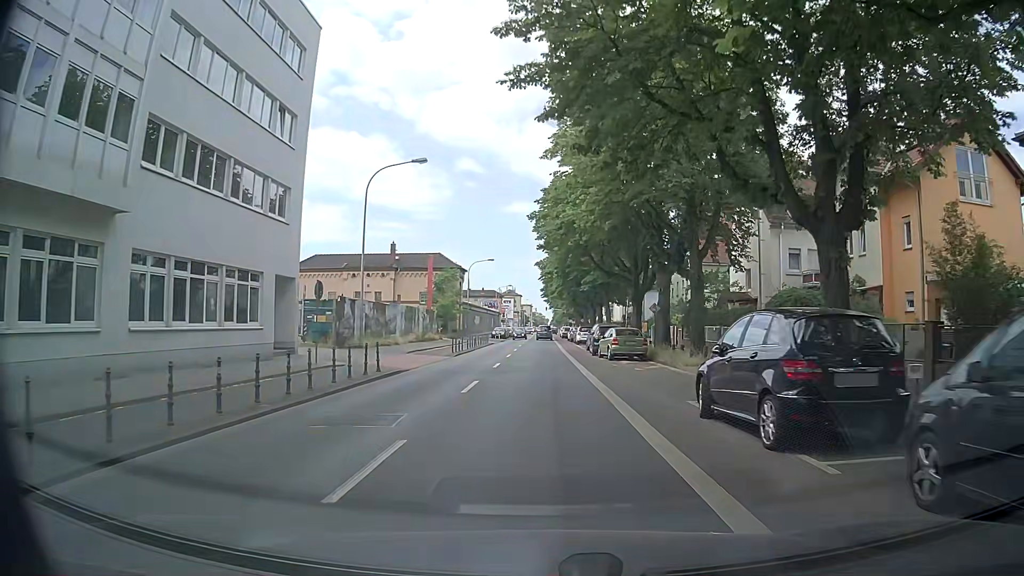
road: secondary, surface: asphalt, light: Day
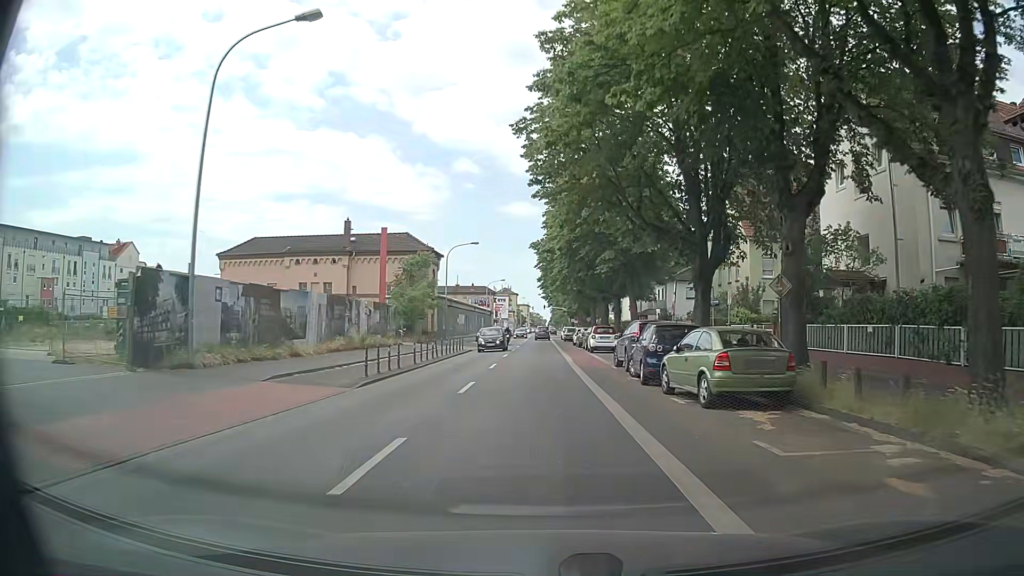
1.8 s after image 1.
(-0.3, +17.7) m; 0°
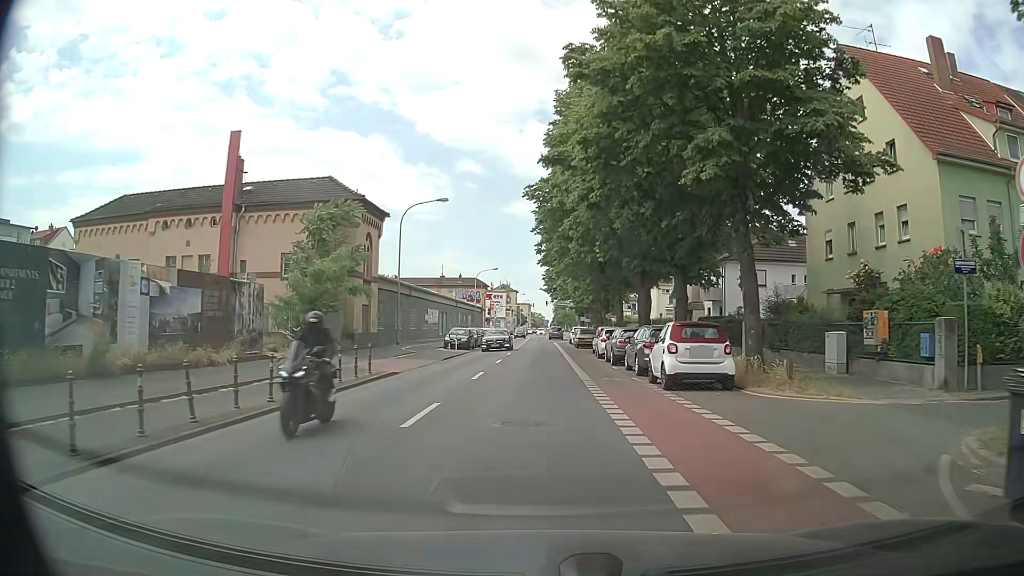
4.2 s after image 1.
(-0.3, +23.3) m; -1°
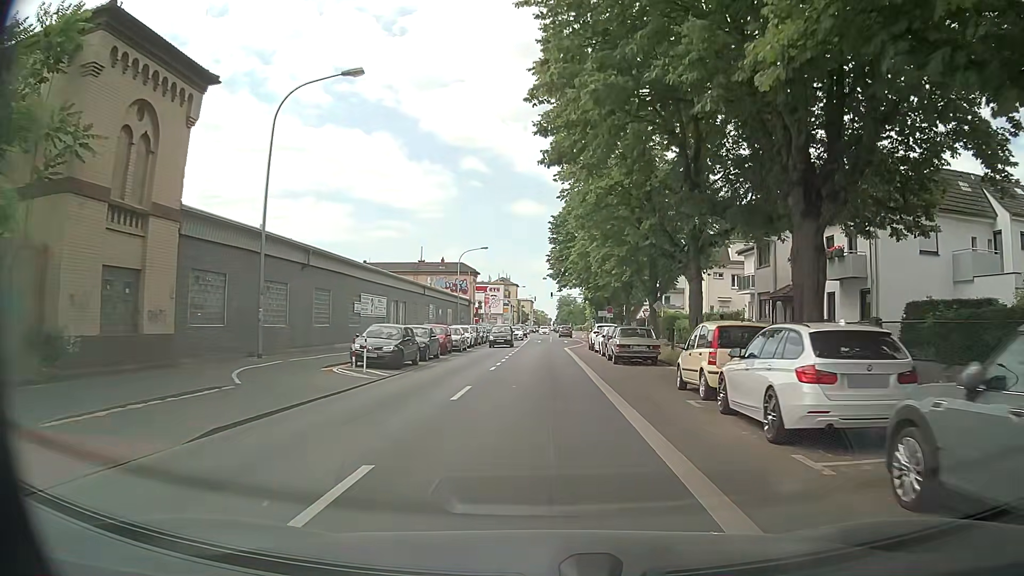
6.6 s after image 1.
(-0.3, +23.5) m; -2°
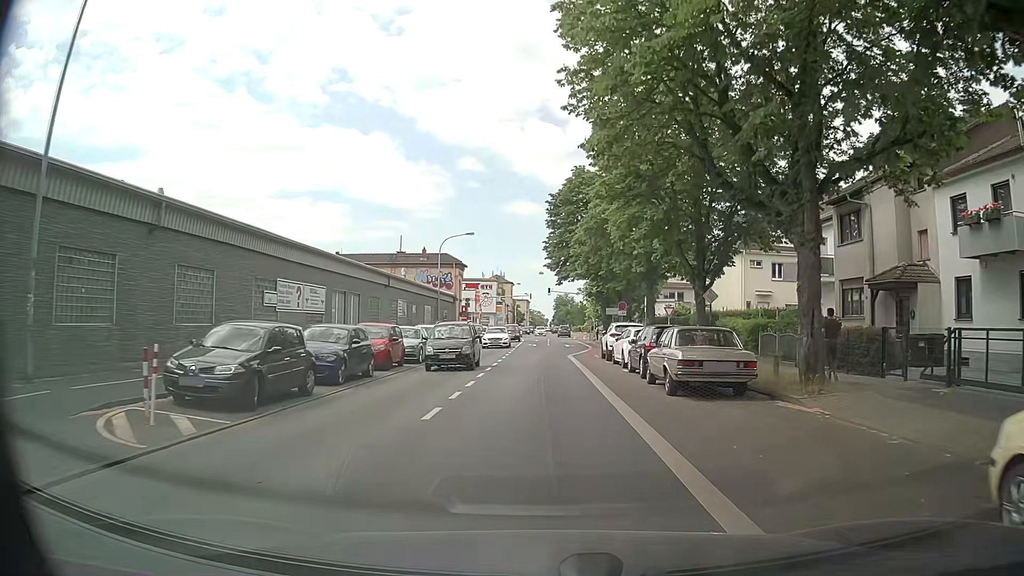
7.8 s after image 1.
(+0.2, +11.7) m; +1°
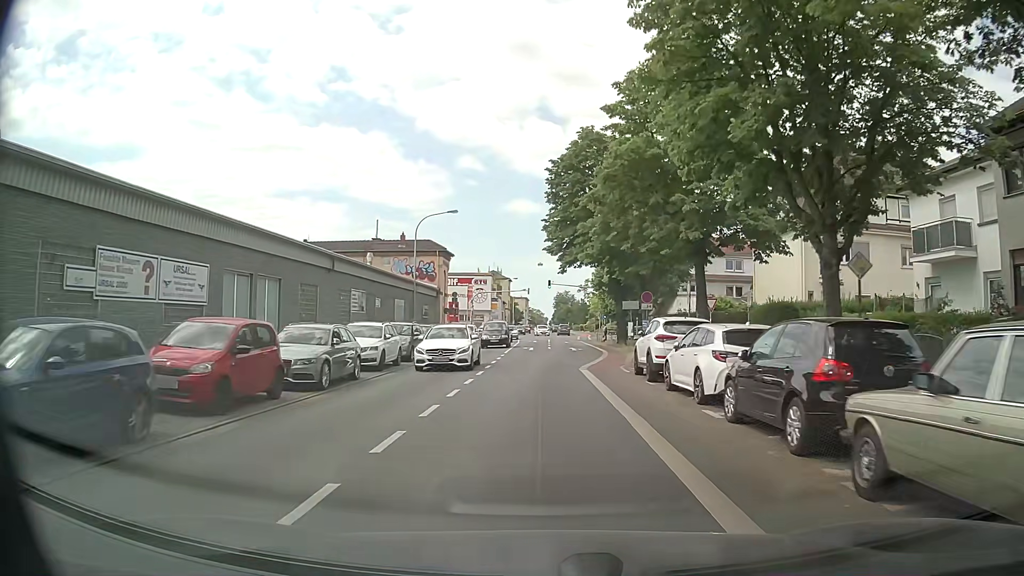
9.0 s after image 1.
(+0.1, +11.6) m; 0°
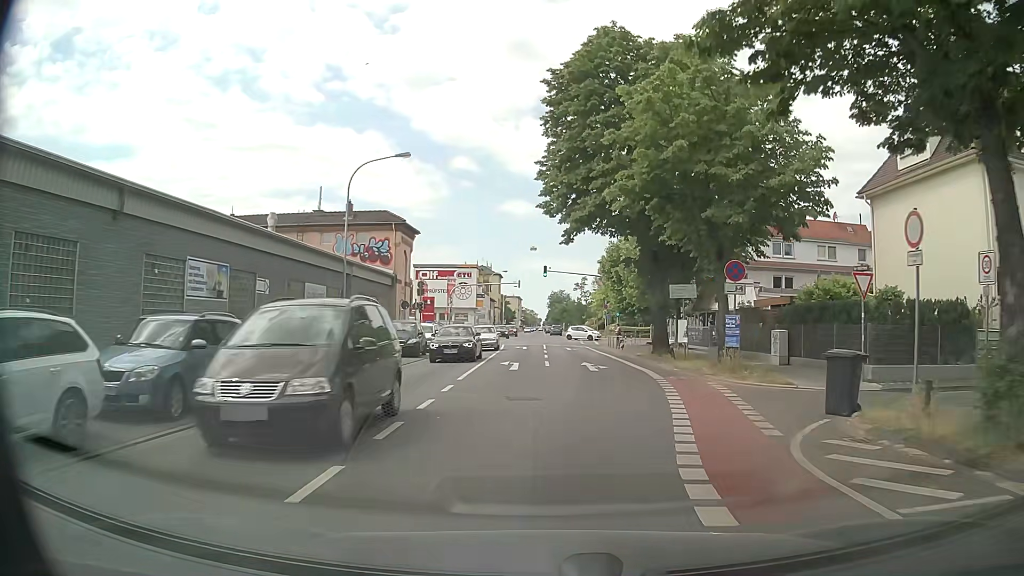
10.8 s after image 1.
(+0.2, +17.3) m; +1°
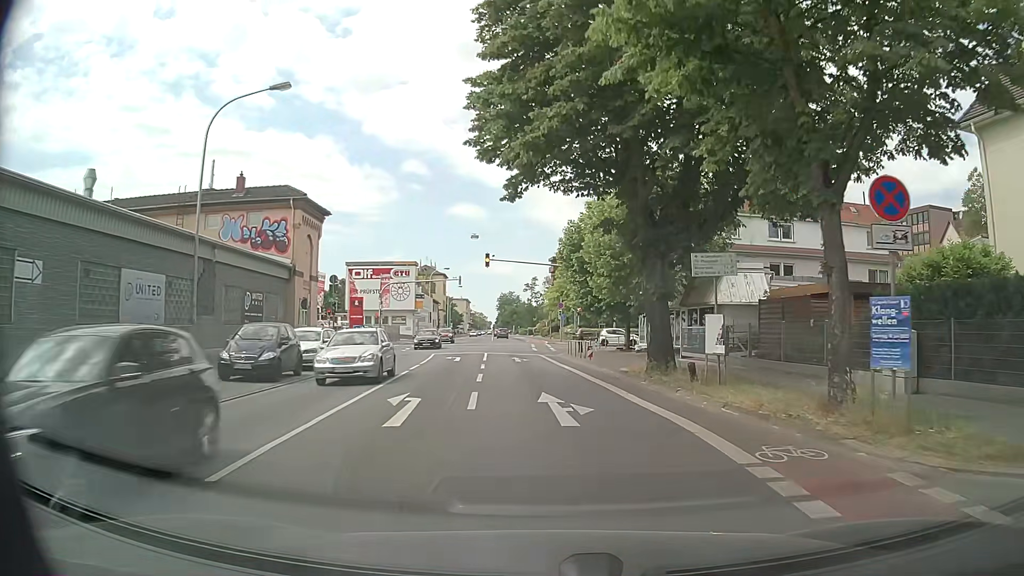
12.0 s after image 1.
(+0.4, +11.1) m; +4°
